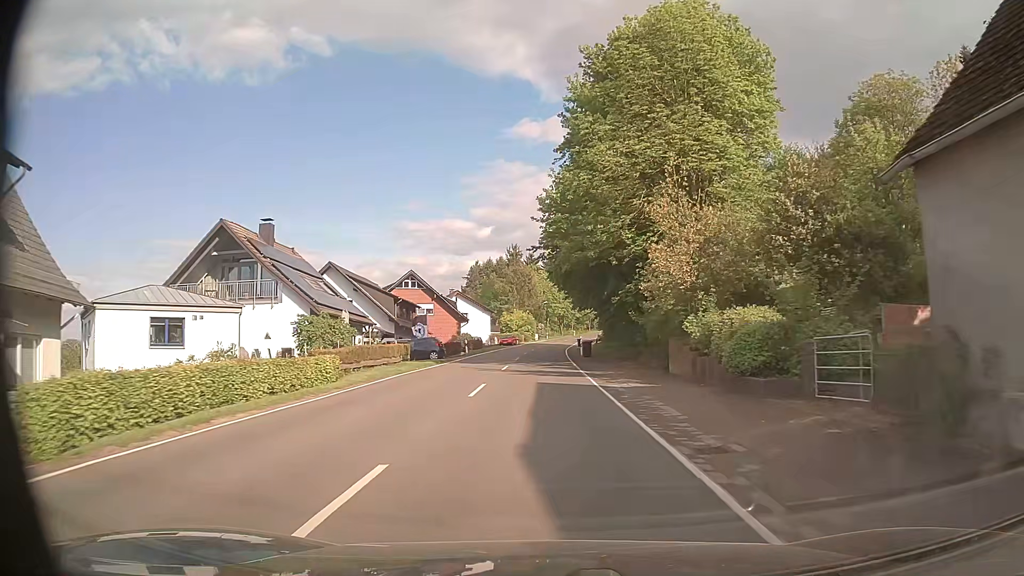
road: secondary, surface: asphalt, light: Day
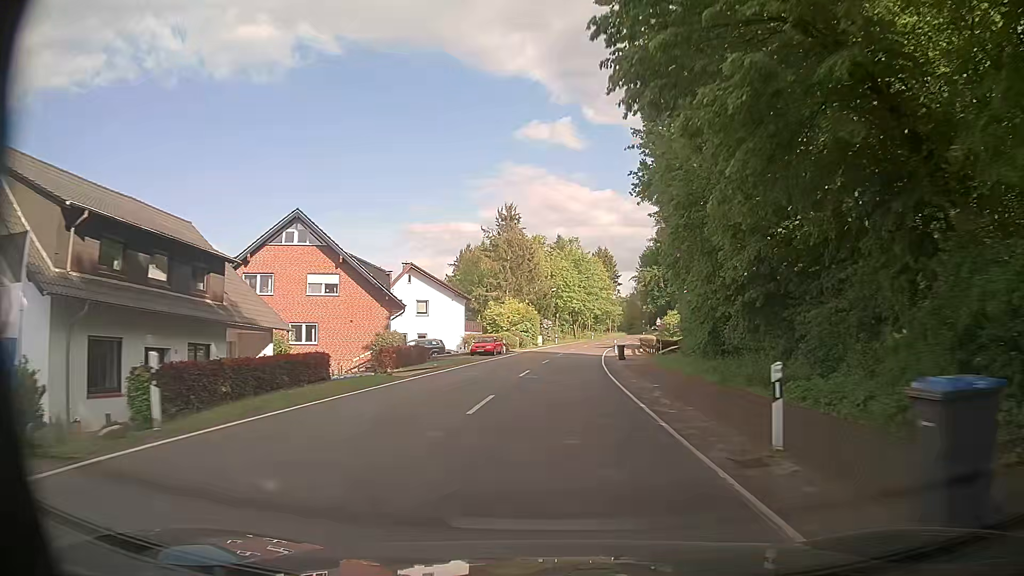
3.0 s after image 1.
(-0.3, +39.7) m; -1°
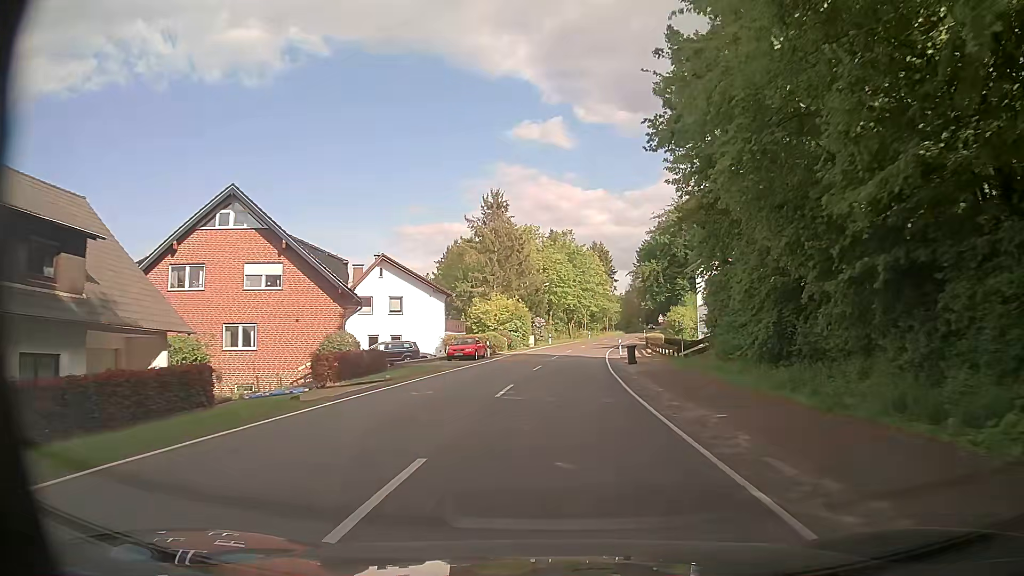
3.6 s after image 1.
(+0.1, +8.2) m; +1°
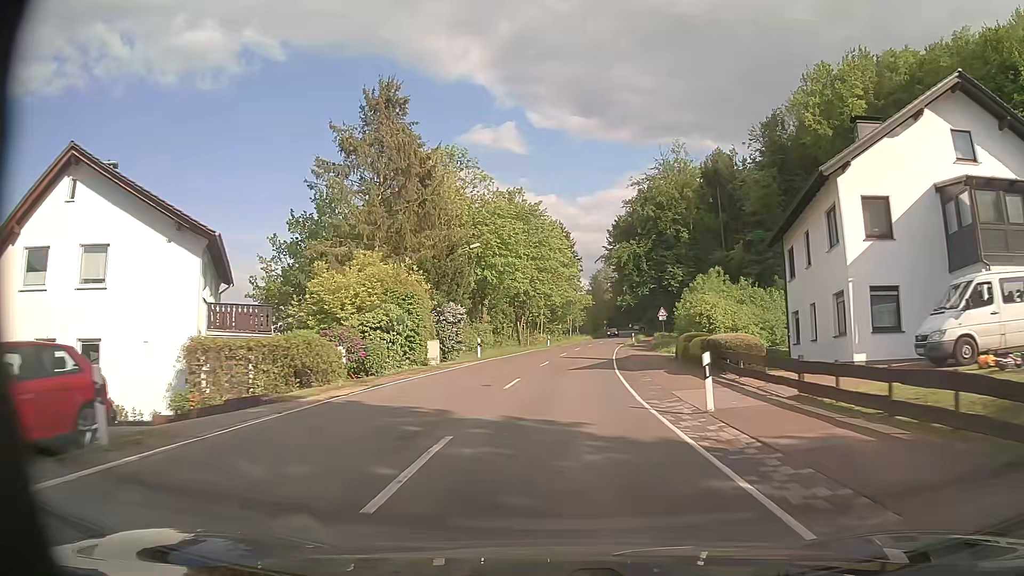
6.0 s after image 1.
(+1.1, +35.0) m; +4°
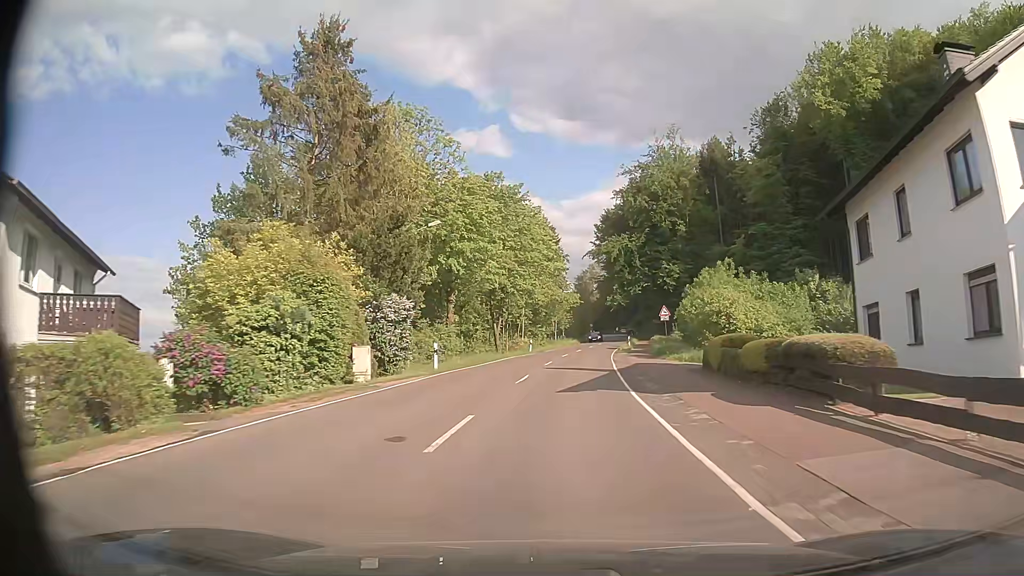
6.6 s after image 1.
(+0.1, +9.3) m; +1°
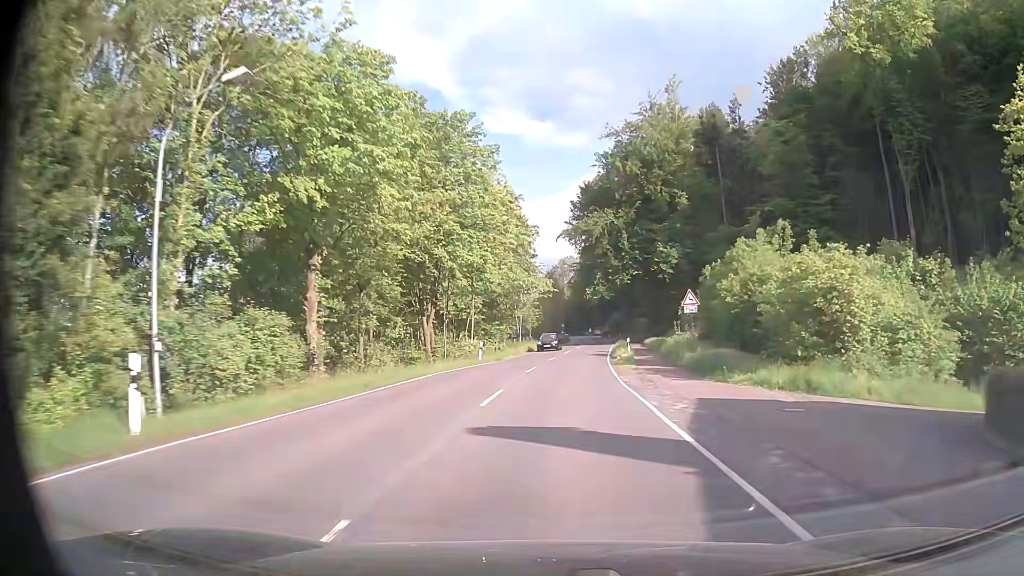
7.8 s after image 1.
(+0.5, +19.2) m; +3°
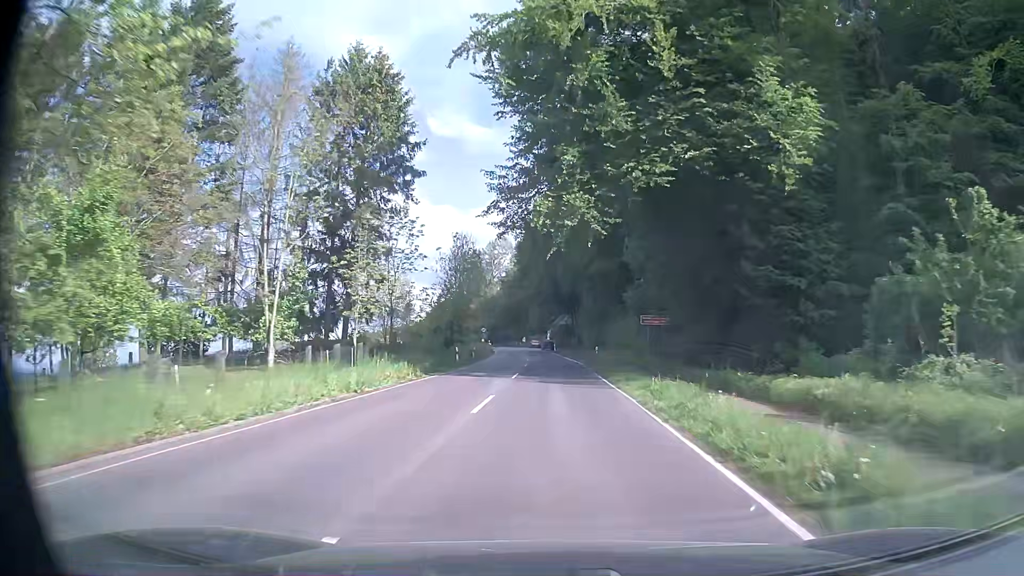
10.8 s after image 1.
(+2.3, +48.6) m; +6°
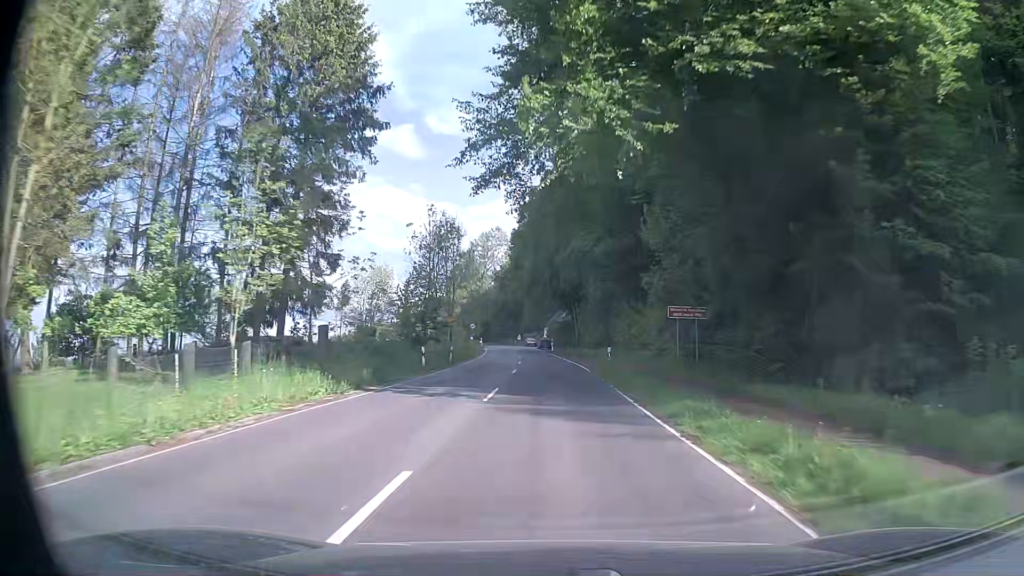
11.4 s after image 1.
(0.0, +9.8) m; 0°
